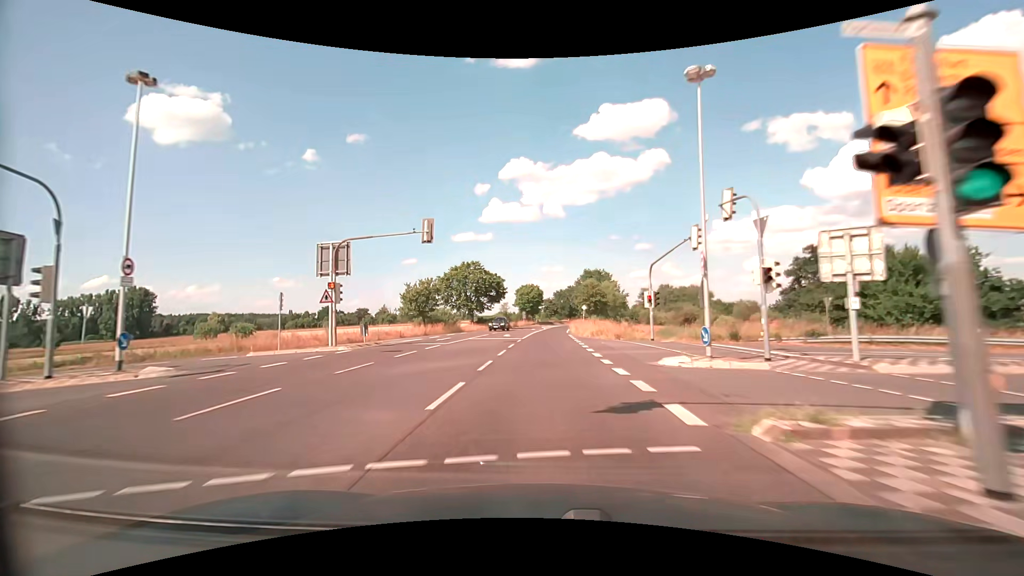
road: primary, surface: asphalt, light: Day
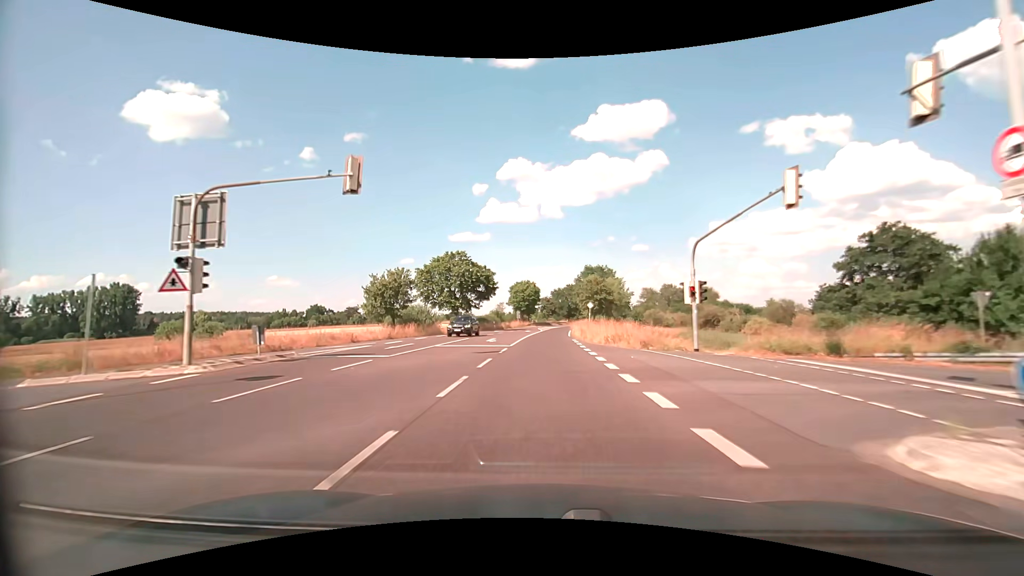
(0.0, +10.8) m; 0°
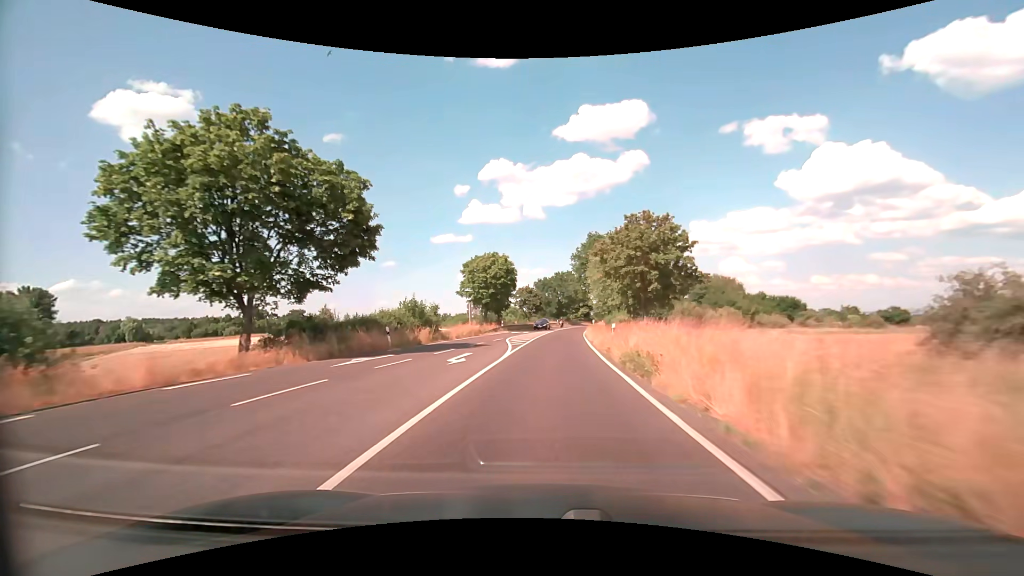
(+0.7, +43.2) m; +2°
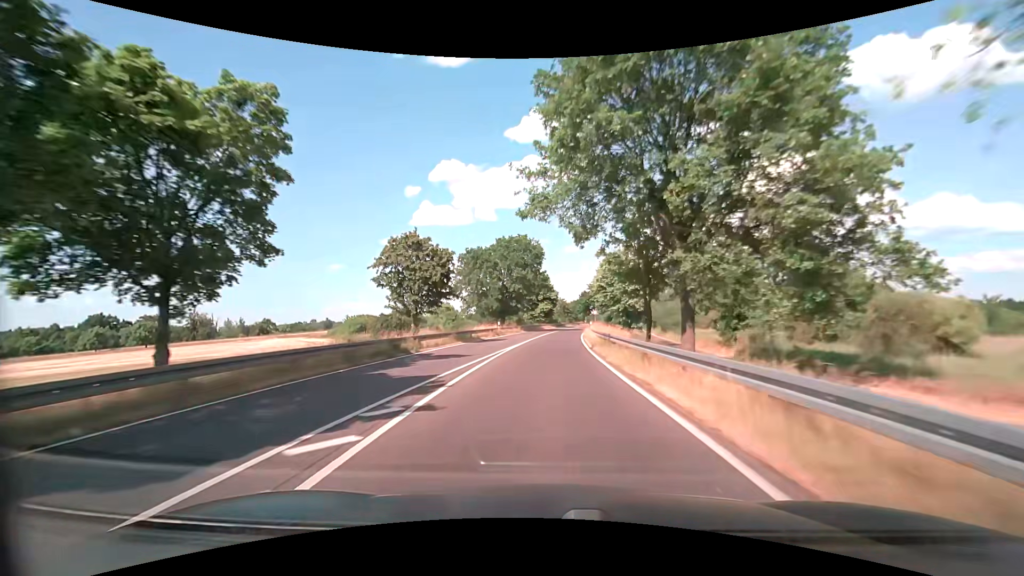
(+2.4, +53.7) m; +5°
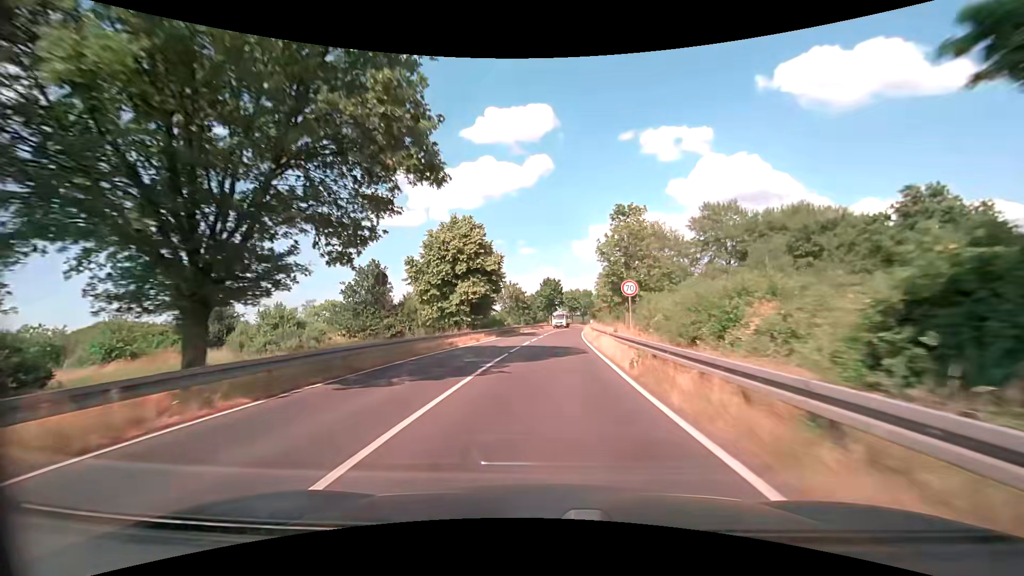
(+2.4, +53.6) m; +5°
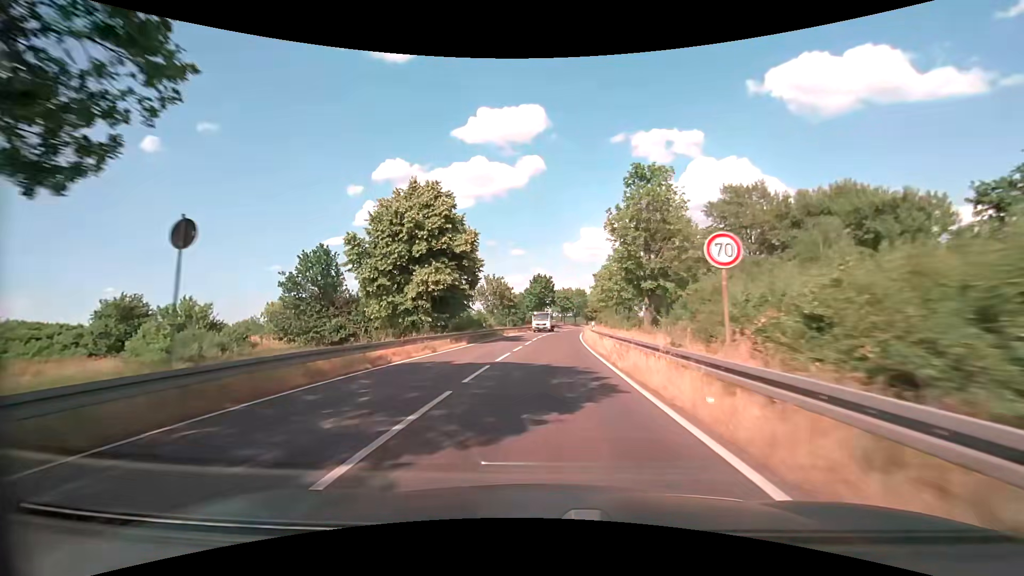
(+0.1, +10.7) m; +1°
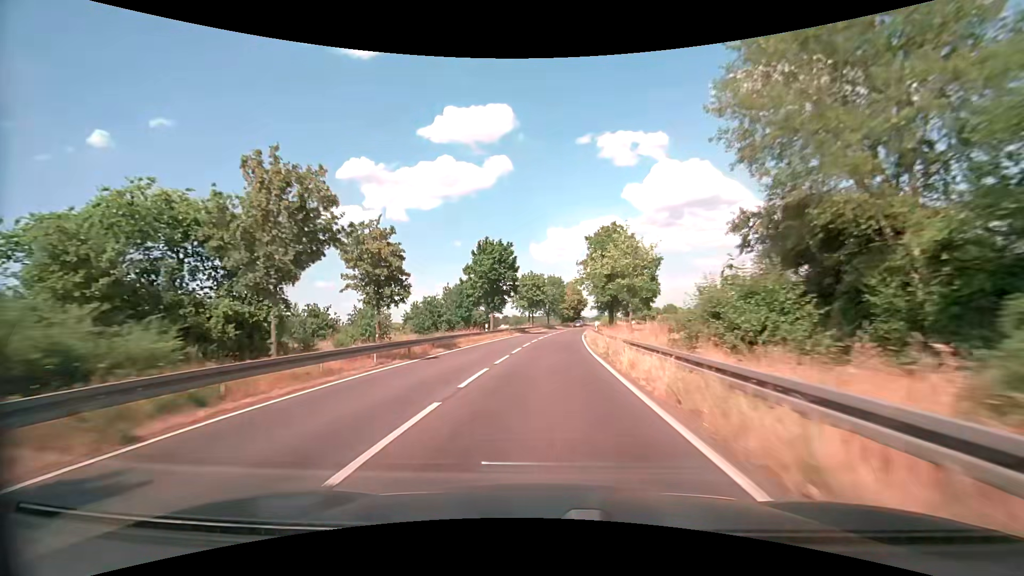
(+1.4, +42.9) m; +4°
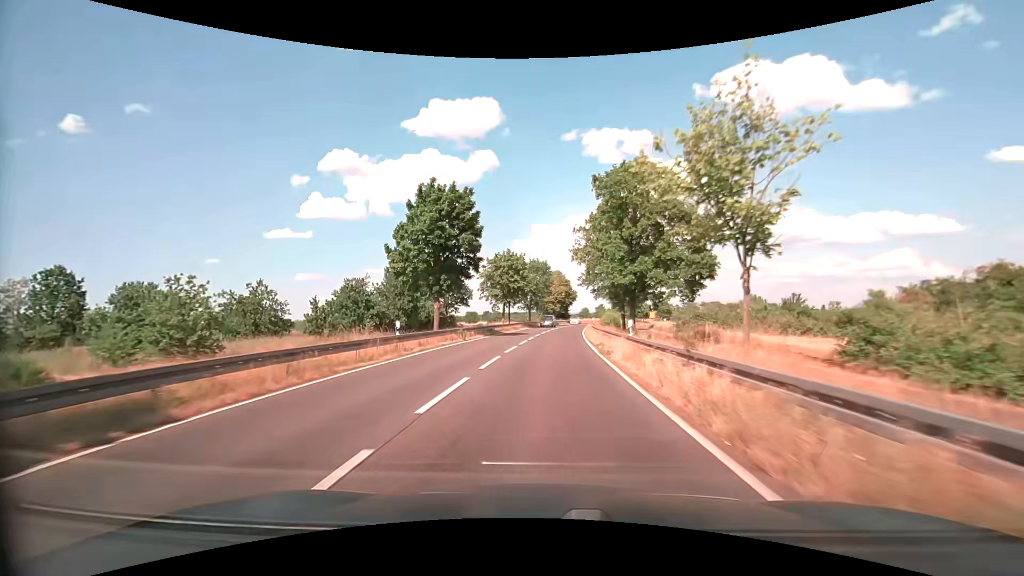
(+0.3, +21.5) m; +2°
(0, +10) (0, +20) (+1, +30) (+1, +40) (+2, +50) (+3, +60) (+4, +70) (+6, +80) (+7, +90) (+9, +99) m
